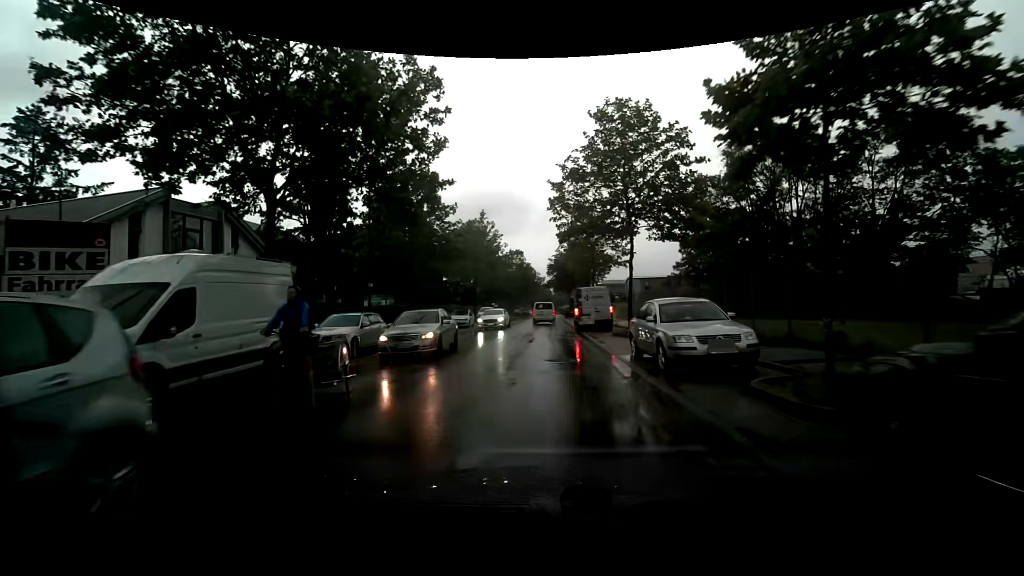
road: unclassified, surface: asphalt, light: Day
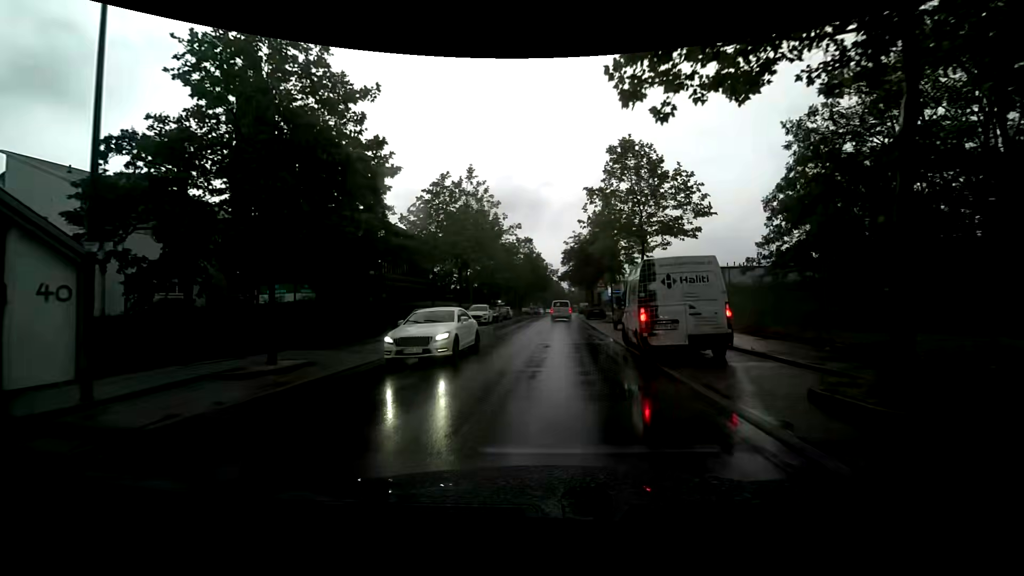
(-0.2, +15.6) m; -1°
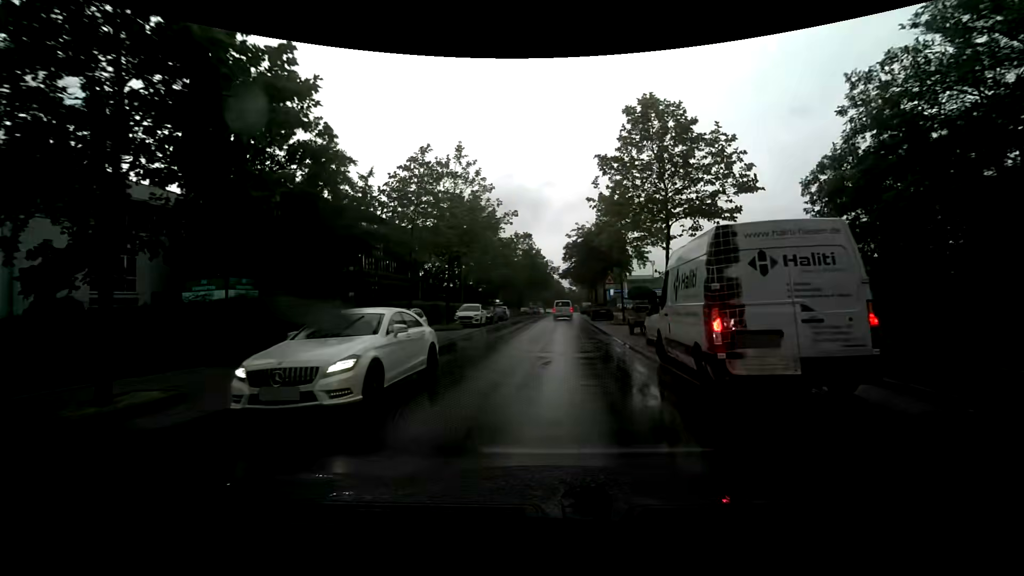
(-0.1, +4.9) m; -1°
(0, +10) (+1, +20) (+1, +30) (+2, +40) (+2, +50) (+2, +60) (+3, +70) (+3, +80) (+4, +90) (+4, +100) m
